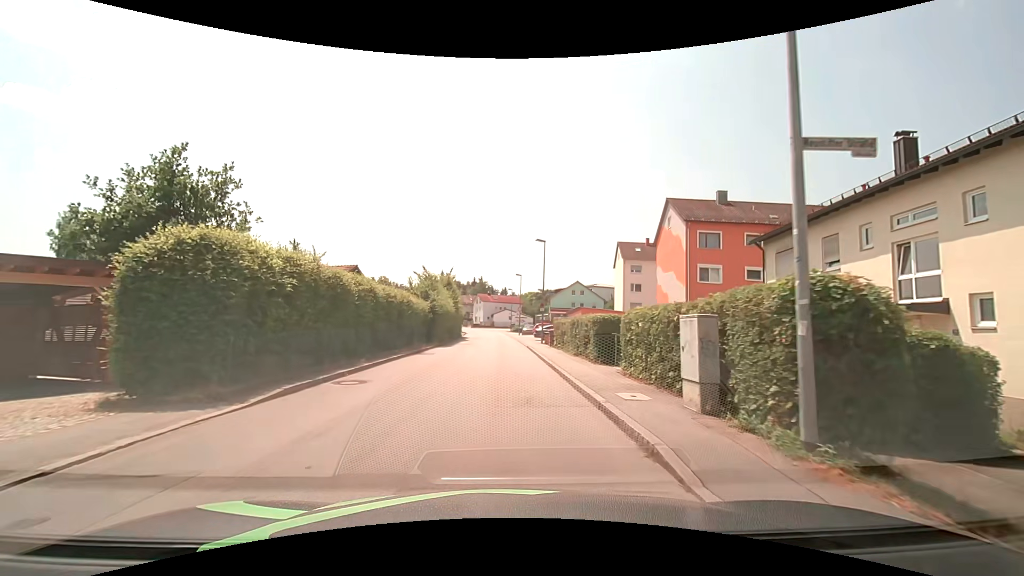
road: unclassified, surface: asphalt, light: Day
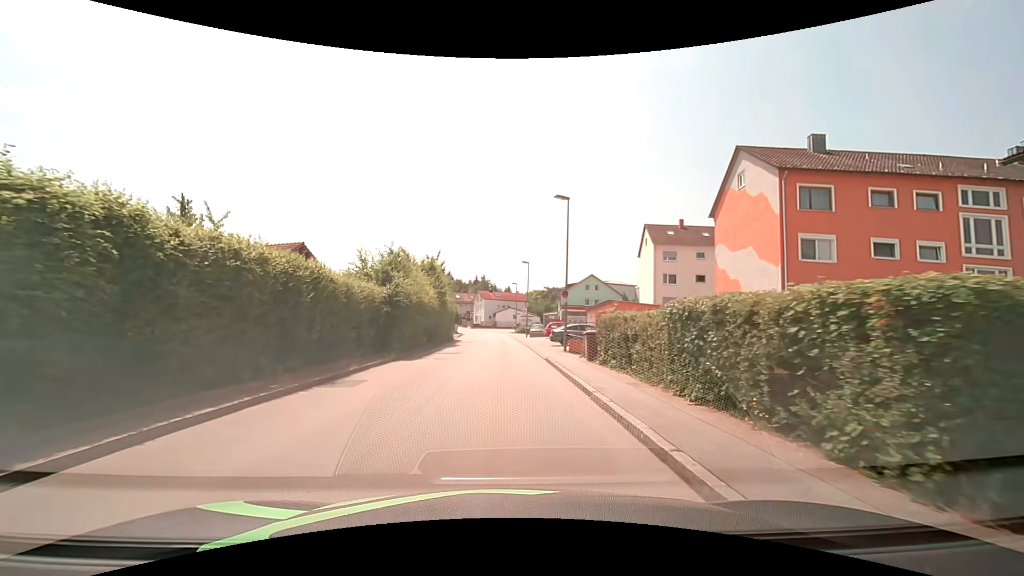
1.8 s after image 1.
(0.0, +13.4) m; 0°
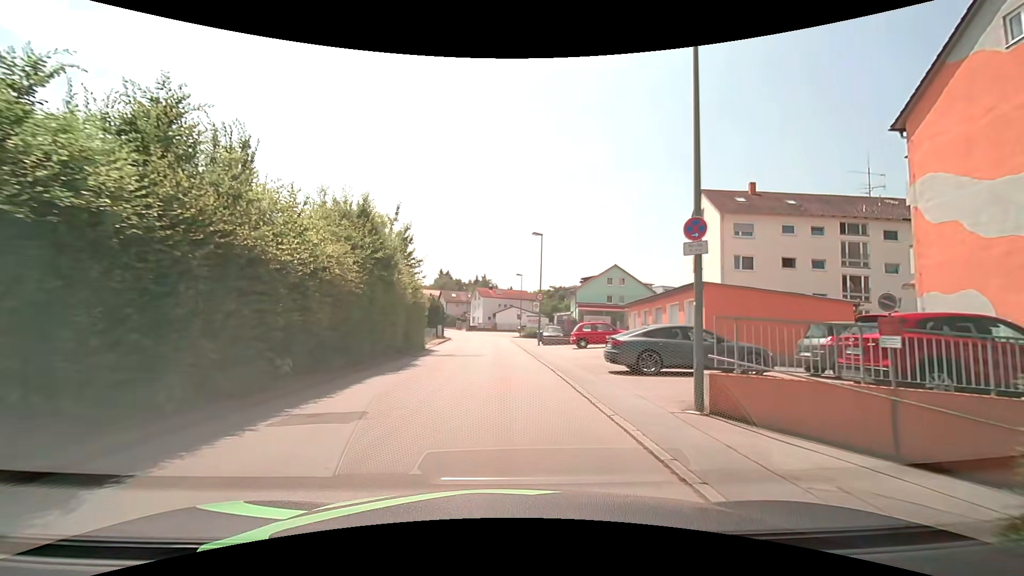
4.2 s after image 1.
(0.0, +17.8) m; 0°
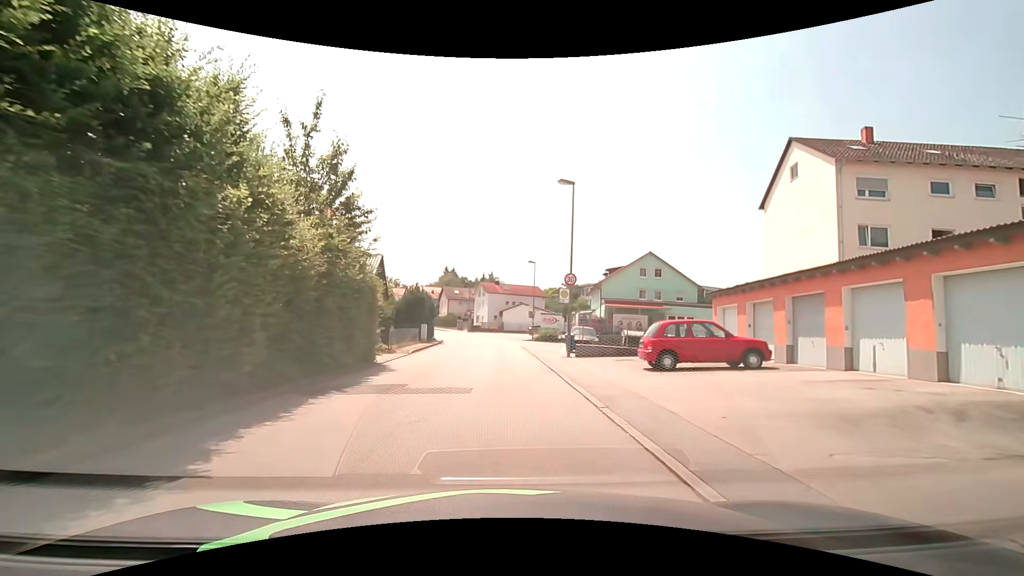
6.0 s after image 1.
(0.0, +13.4) m; -1°
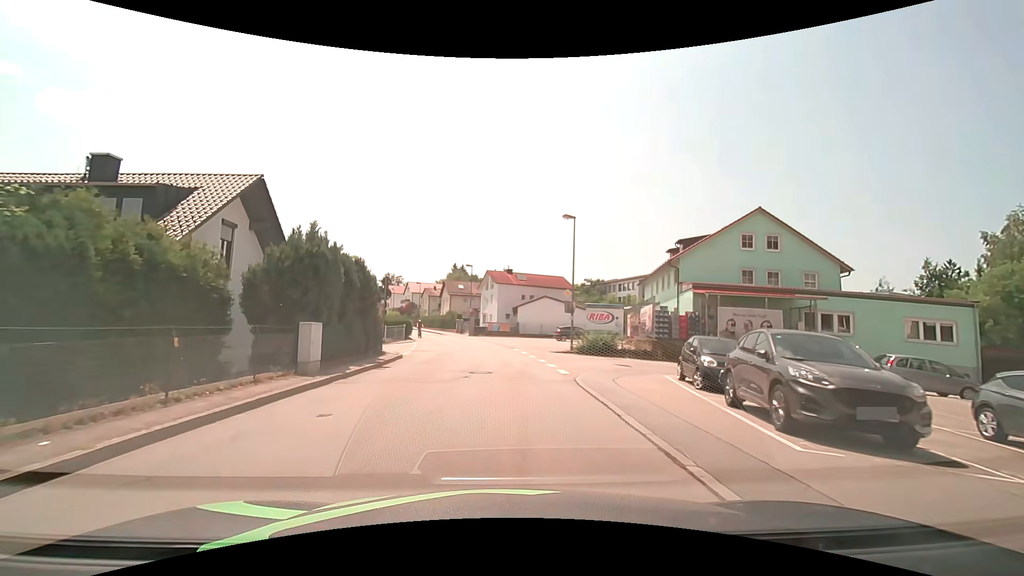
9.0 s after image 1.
(-0.3, +22.3) m; -1°
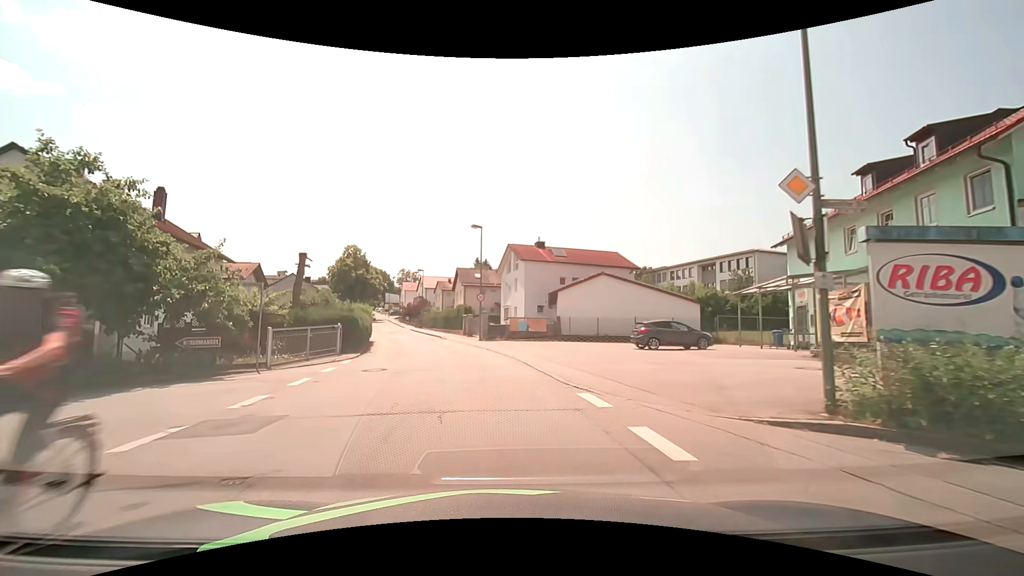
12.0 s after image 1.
(-0.3, +22.3) m; -4°
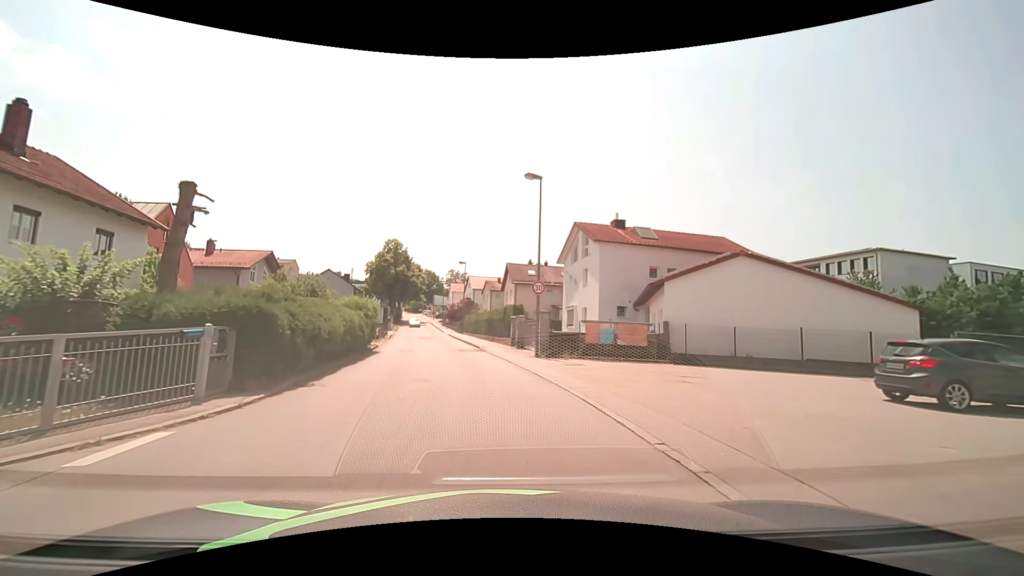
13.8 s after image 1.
(-0.7, +13.3) m; -5°
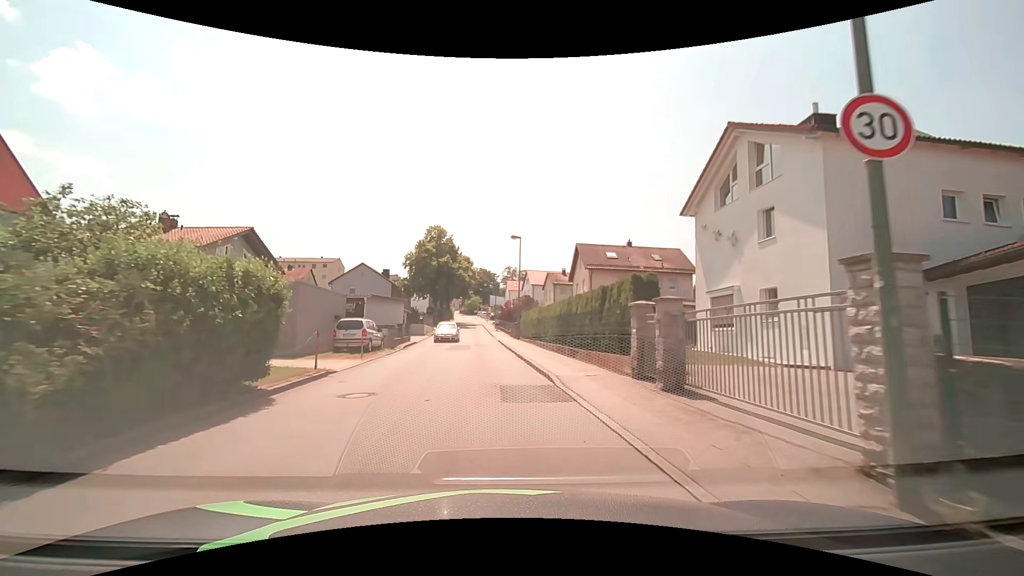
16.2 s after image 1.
(-1.2, +17.7) m; -6°
(0, +10) (-1, +20) (-2, +30) (-3, +40) (-4, +50) (-5, +60) (-5, +70) (-6, +80) (-7, +90) (-8, +100) m
